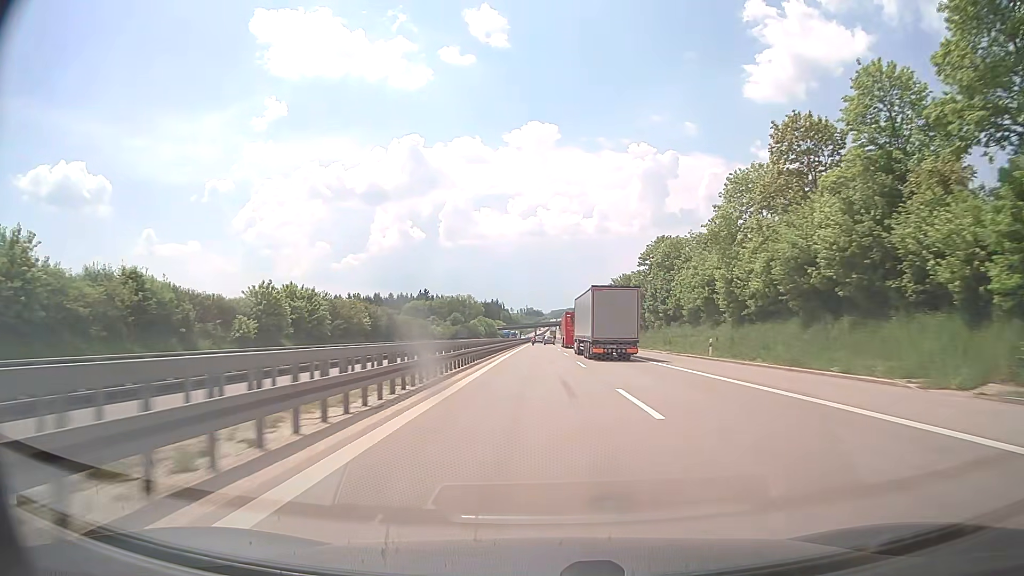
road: motorway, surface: concrete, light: Day
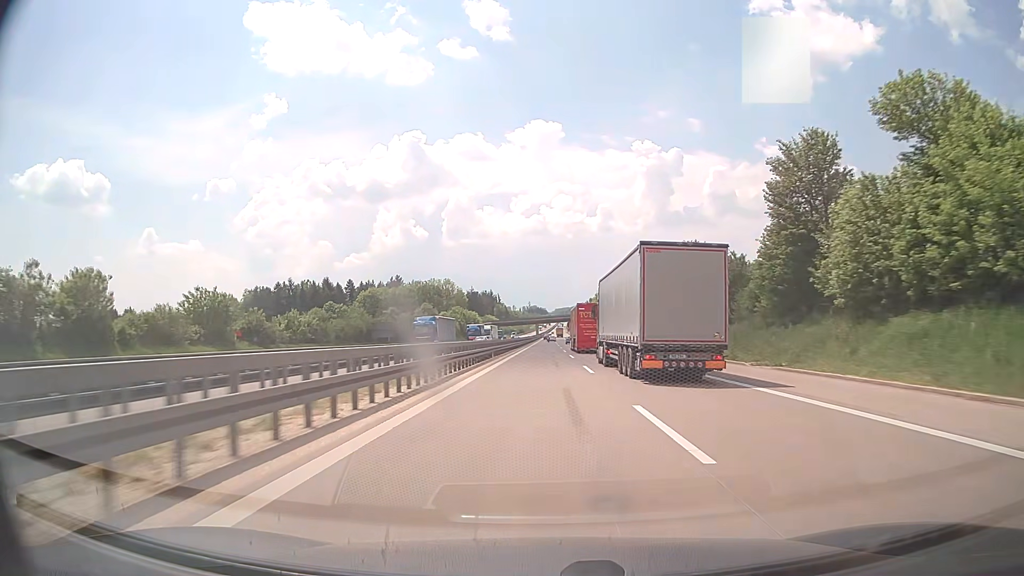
(+0.1, +93.8) m; 0°
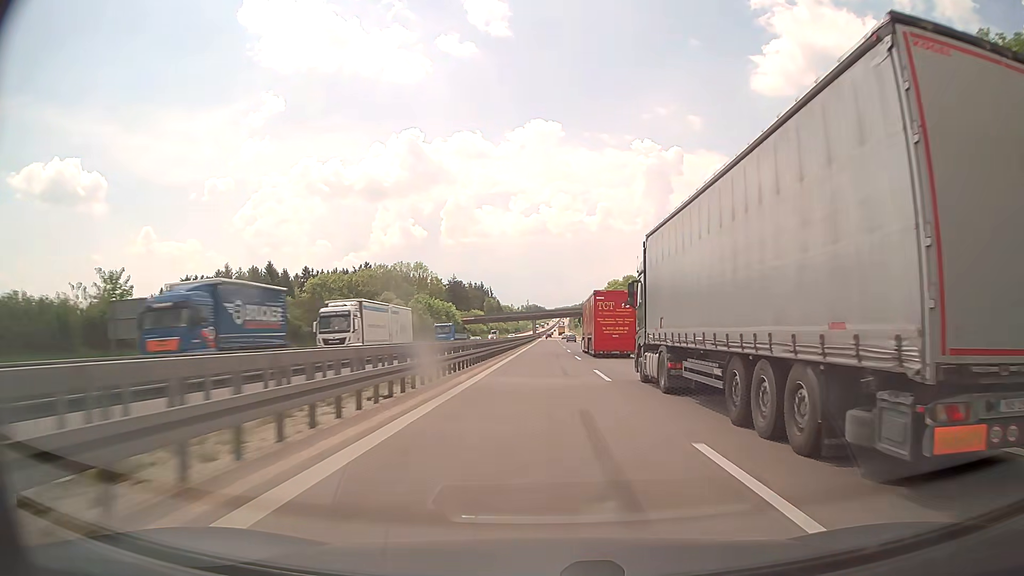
(0.0, +59.0) m; 0°
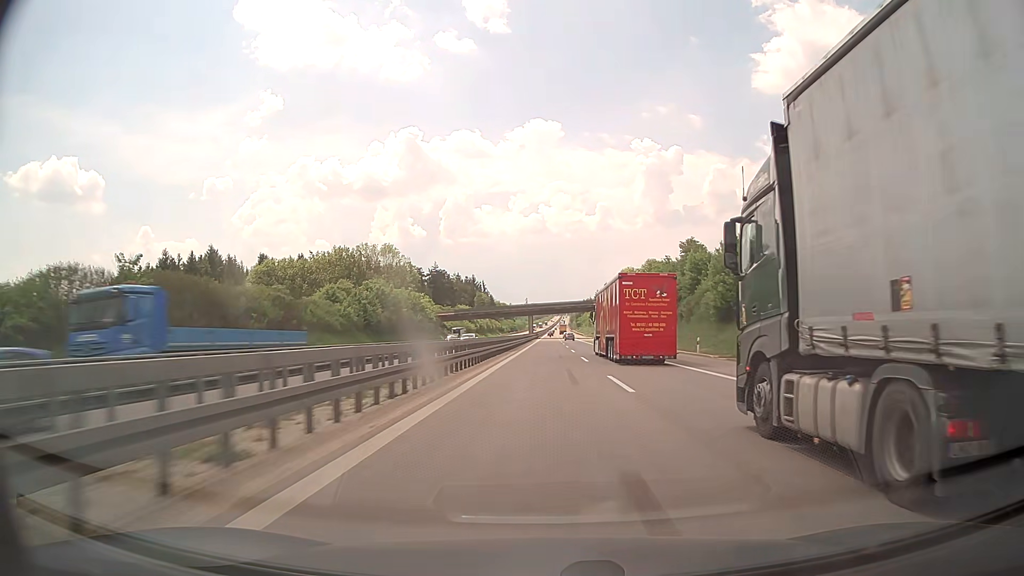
(0.0, +40.6) m; 0°
(0, +10) (0, +20) (0, +30) (0, +40) (0, +50) (0, +60) (0, +70) (0, +80) (0, +90) (+1, +100) m
